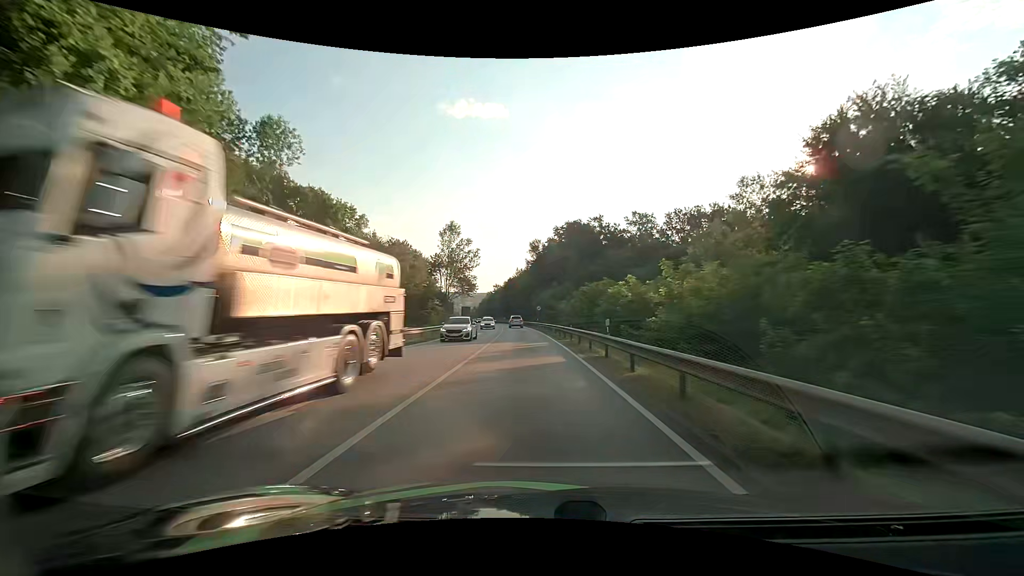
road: primary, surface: asphalt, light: Day
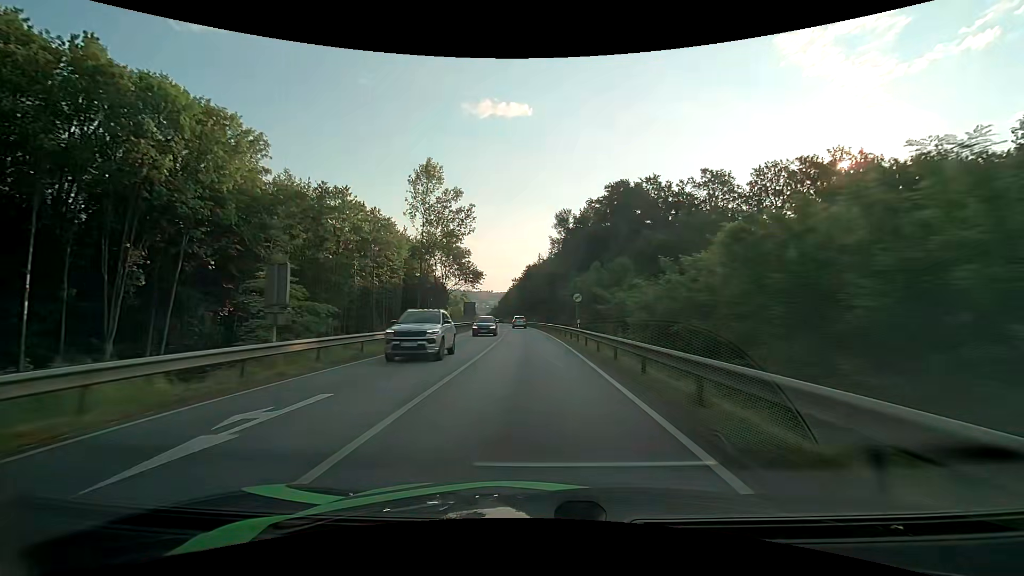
(-1.0, +36.7) m; -3°
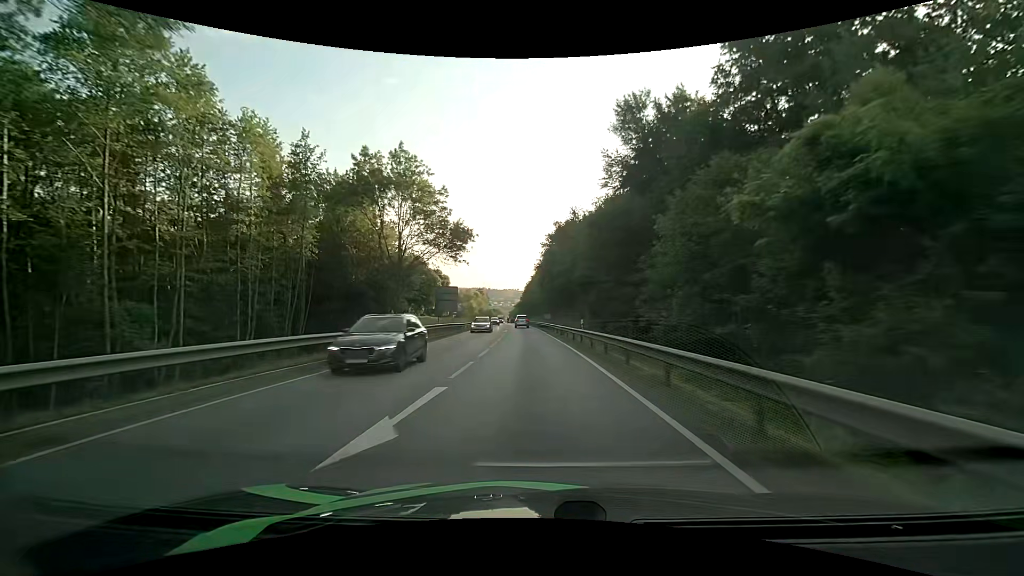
(-1.3, +50.1) m; -3°
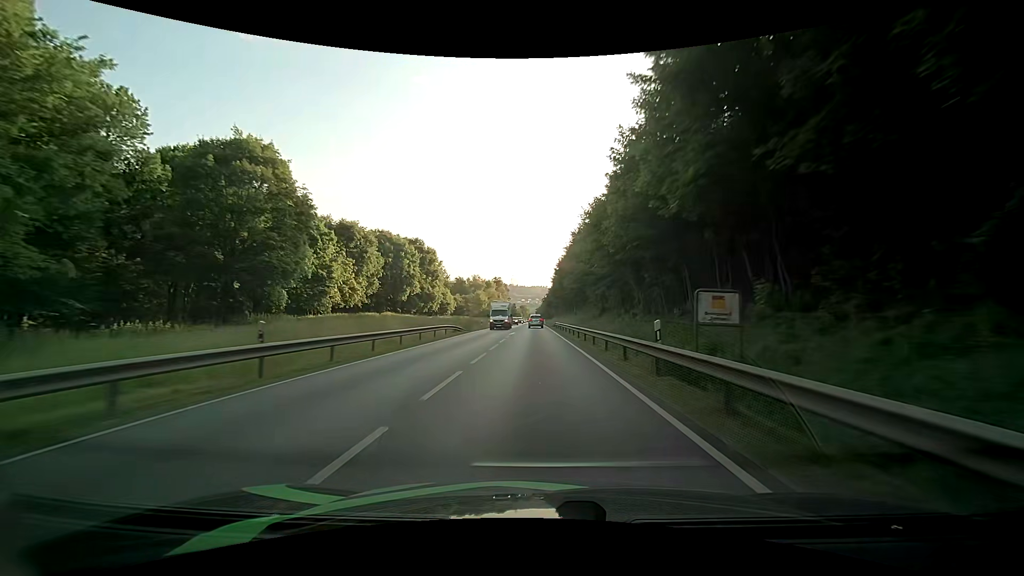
(-2.1, +63.0) m; -3°
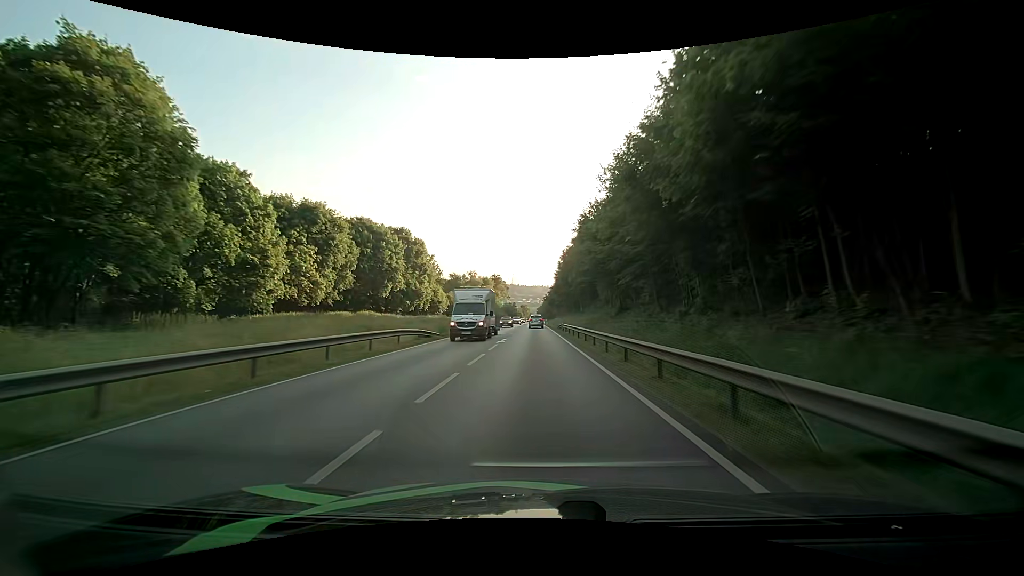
(0.0, +12.3) m; 0°
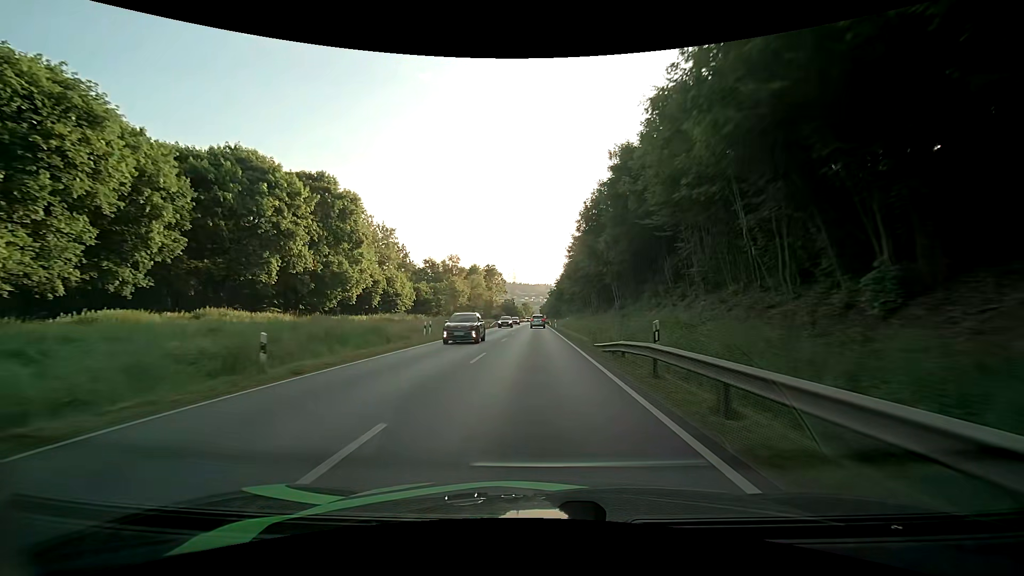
(-0.3, +36.0) m; -1°
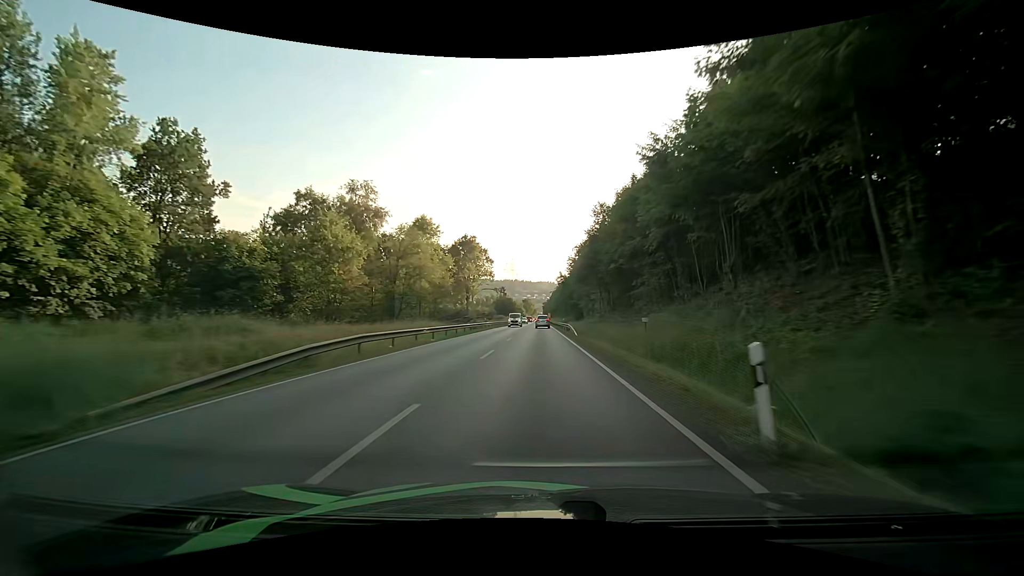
(-0.3, +59.6) m; 0°
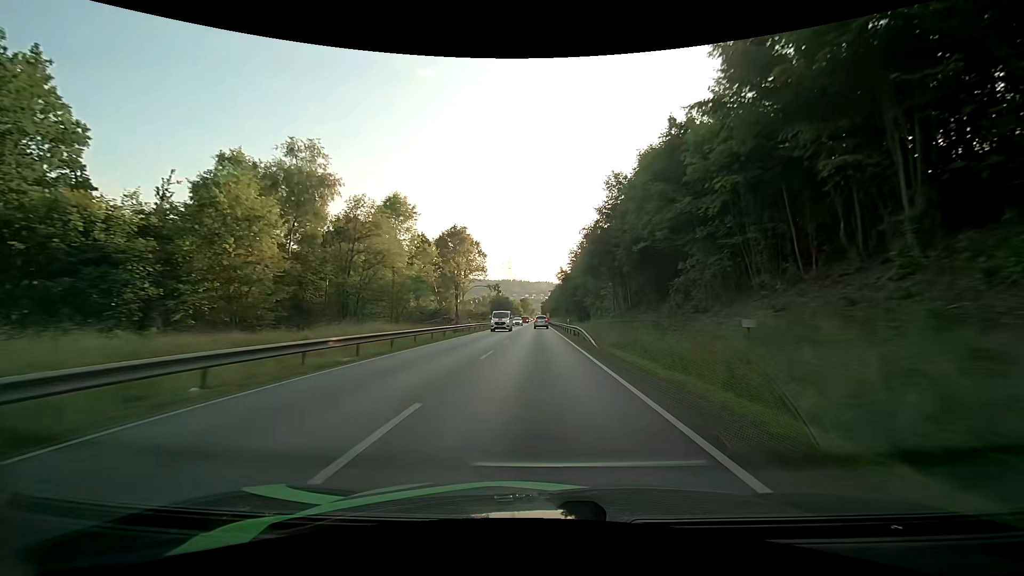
(0.0, +12.2) m; +1°
(0, +10) (0, +20) (0, +30) (0, +40) (0, +50) (0, +60) (0, +70) (-1, +80) (-1, +90) (-1, +100) m
